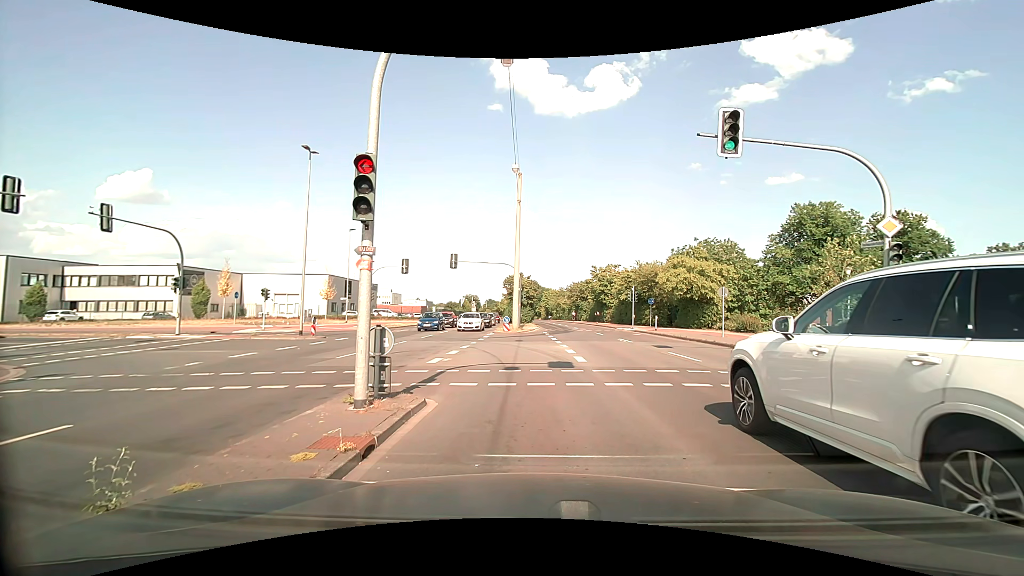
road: secondary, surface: asphalt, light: Day
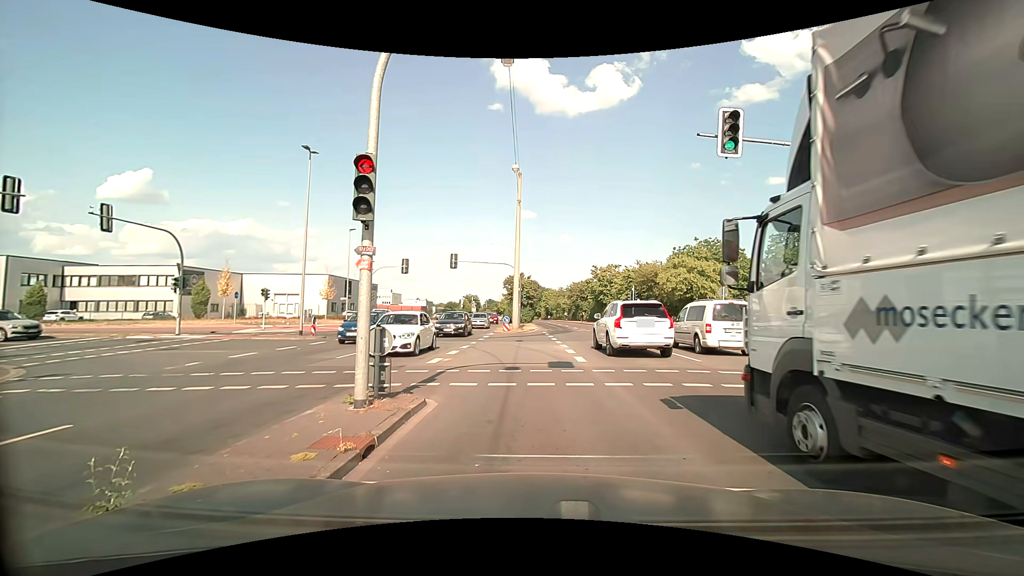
(0.0, 0.0) m; 0°
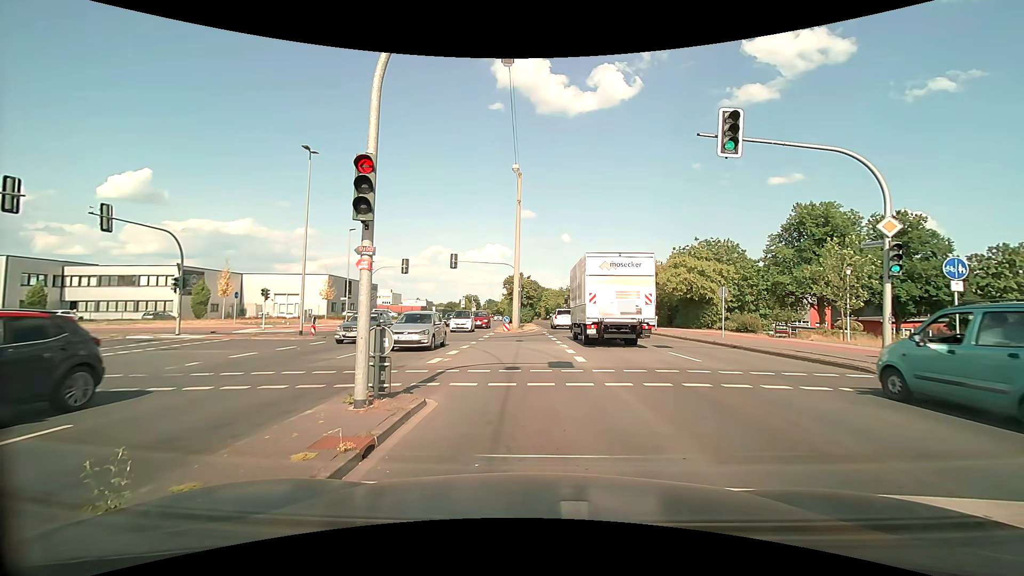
(0.0, 0.0) m; 0°
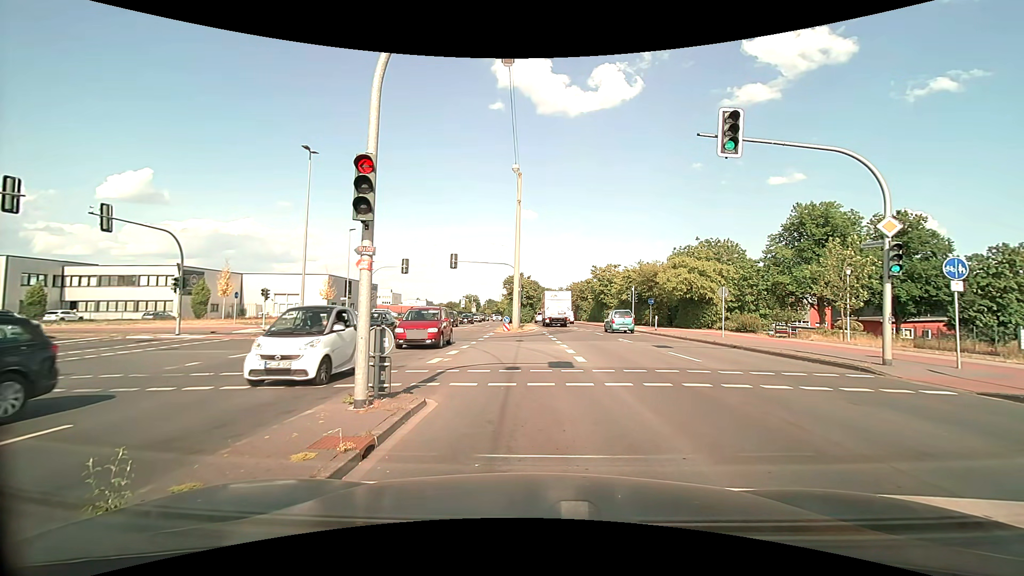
(0.0, 0.0) m; 0°
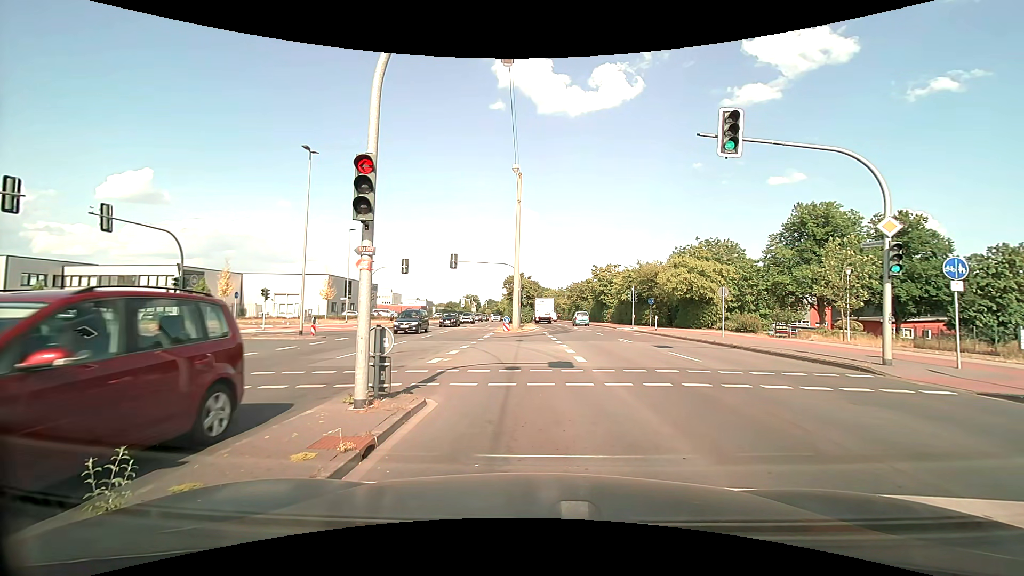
(0.0, 0.0) m; 0°
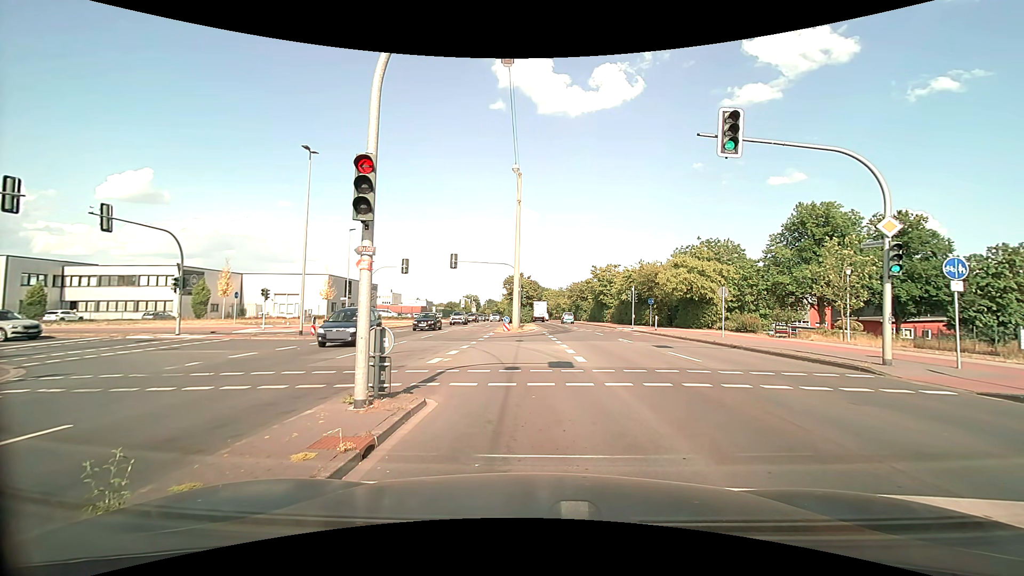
(0.0, 0.0) m; 0°
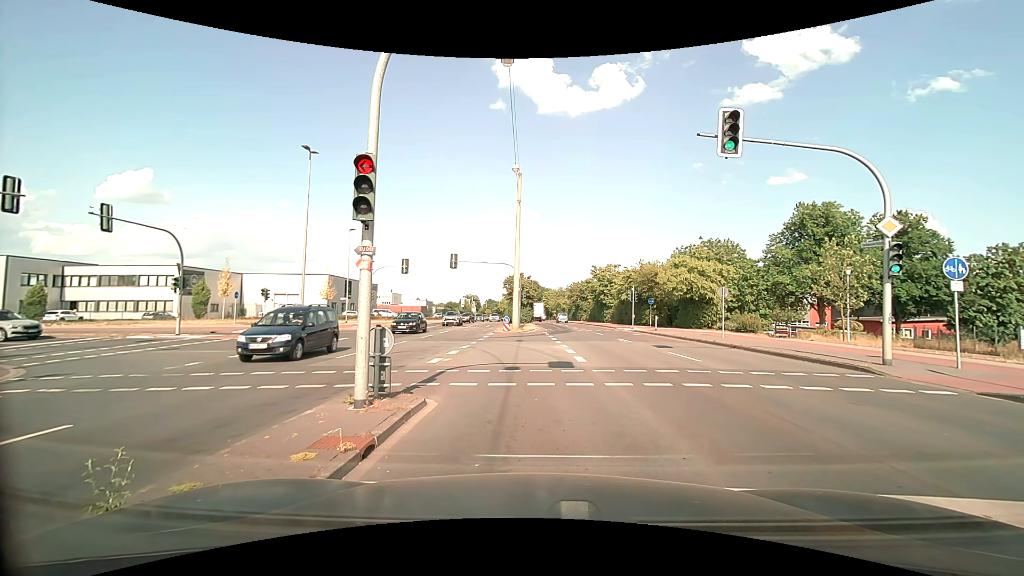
(0.0, 0.0) m; 0°
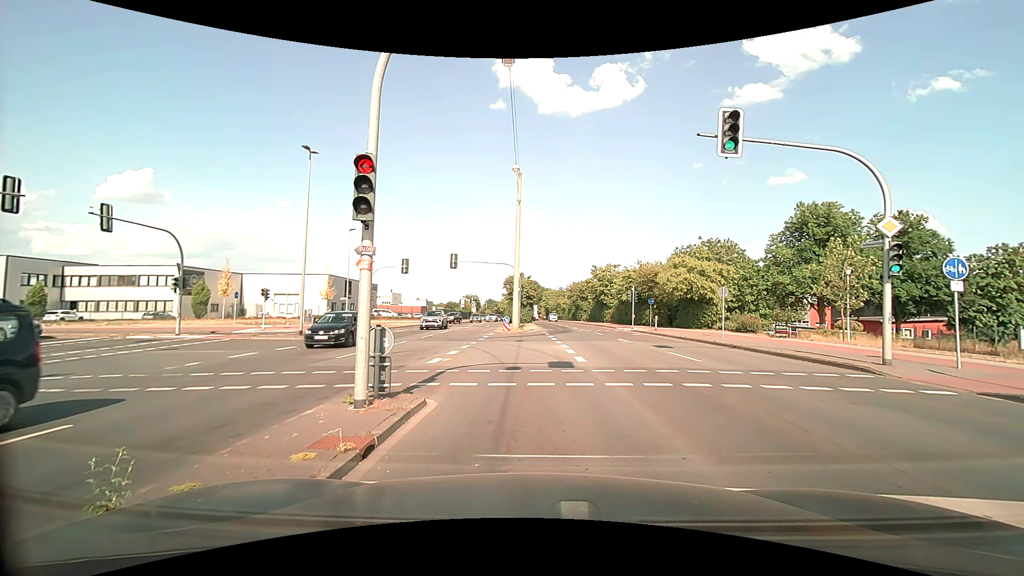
(0.0, 0.0) m; 0°
